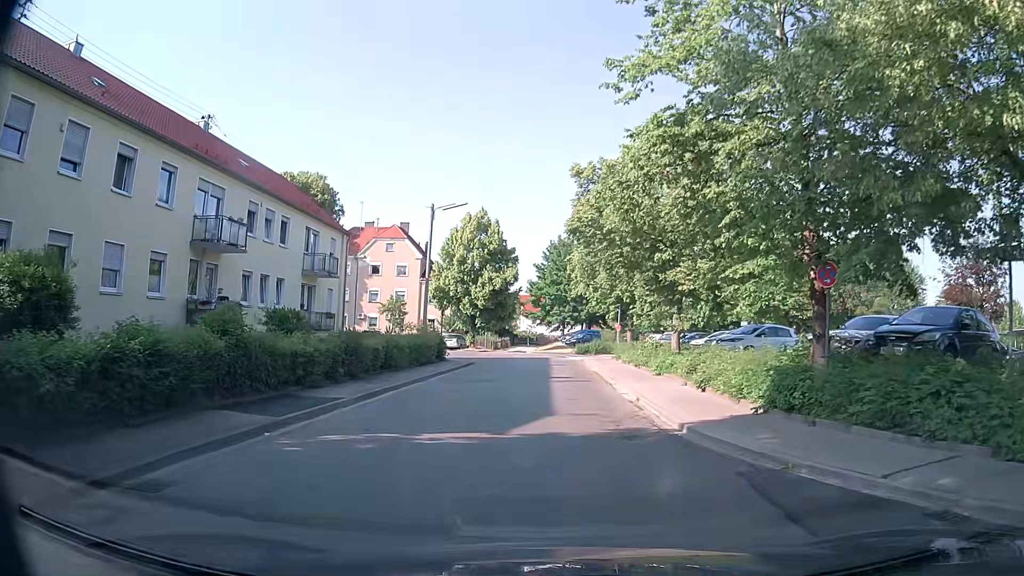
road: residential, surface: asphalt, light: Day
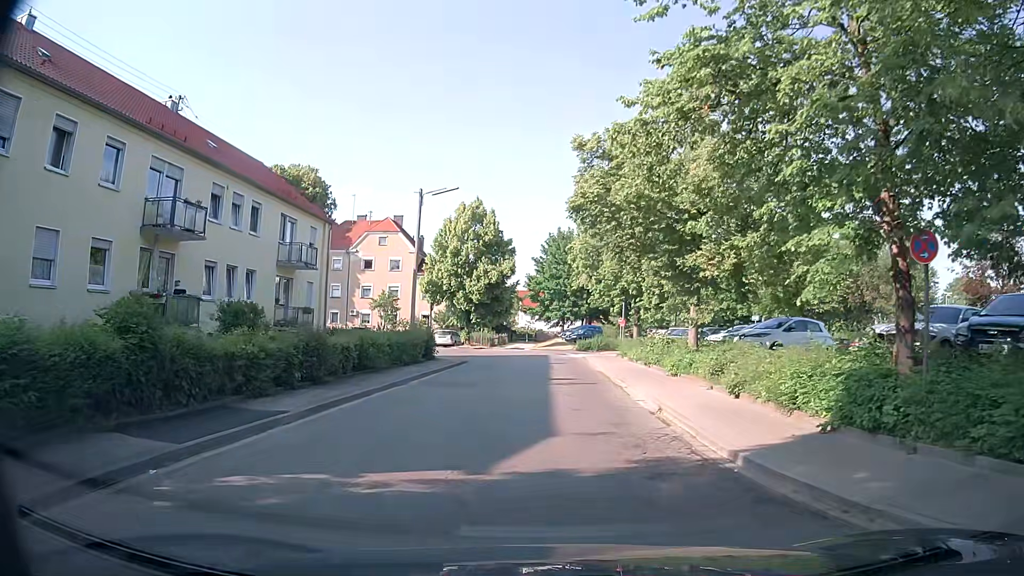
(0.0, +3.1) m; +1°
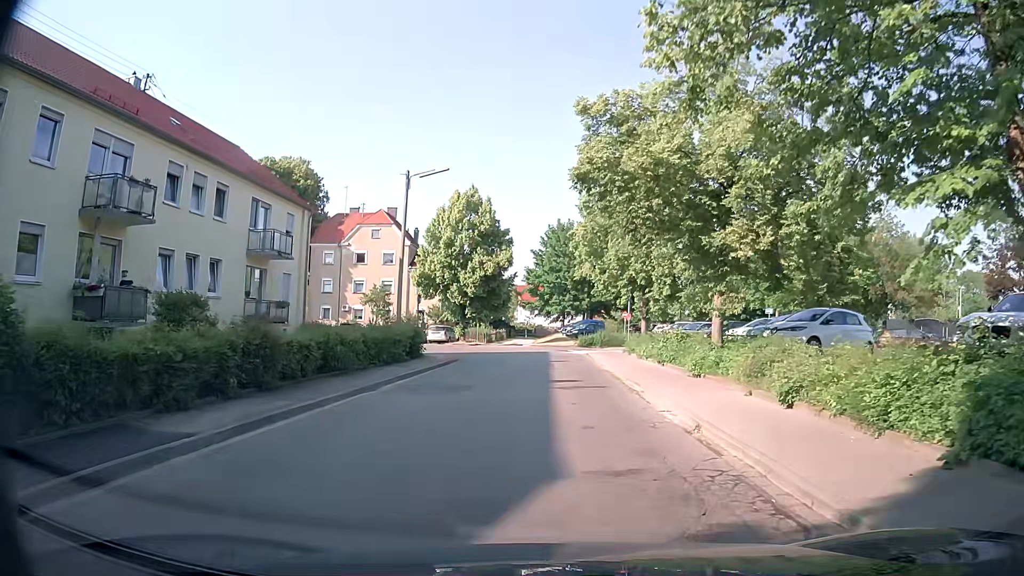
(0.0, +3.2) m; -1°
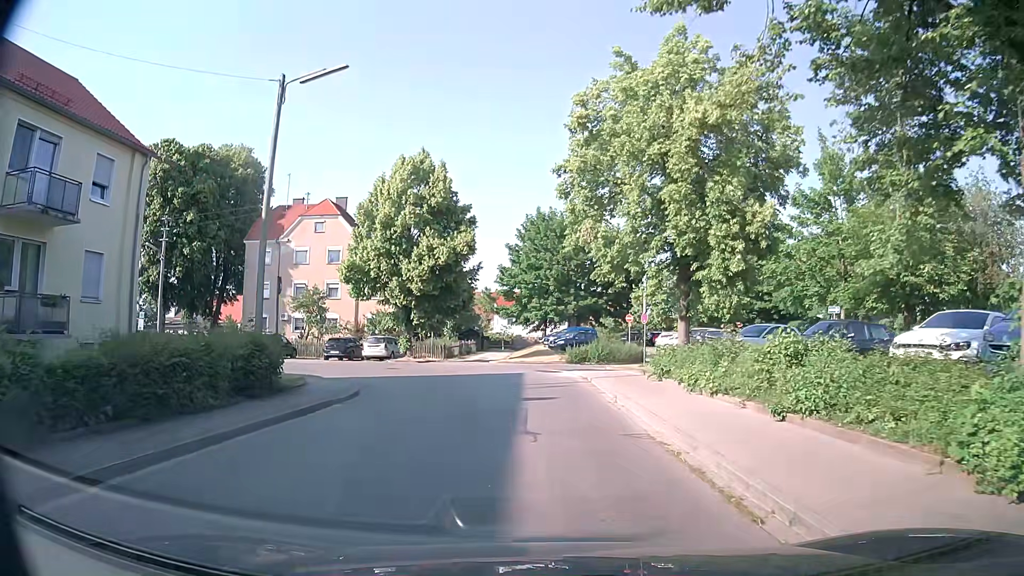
(+0.4, +13.8) m; +2°
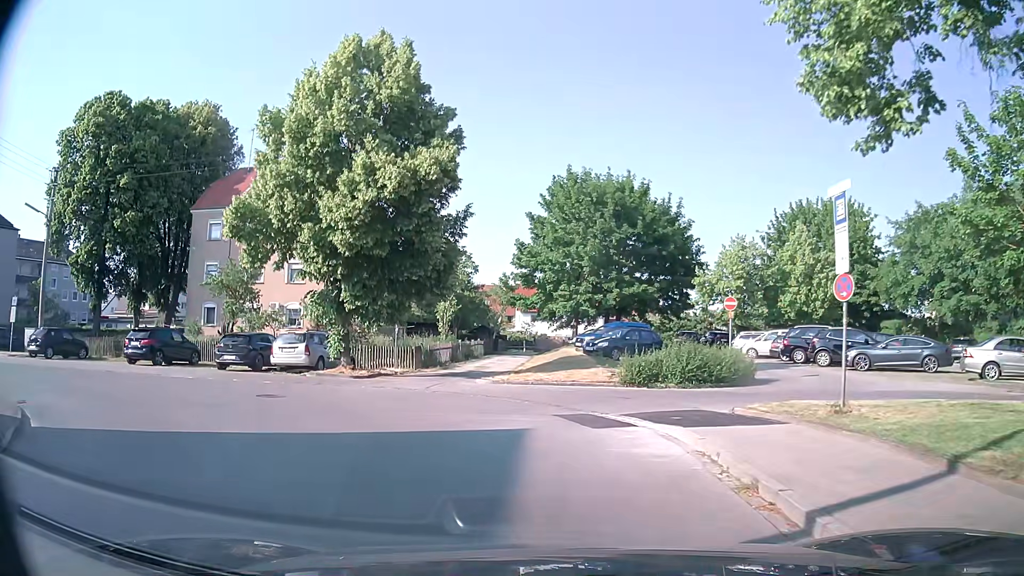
(-0.2, +16.5) m; -2°
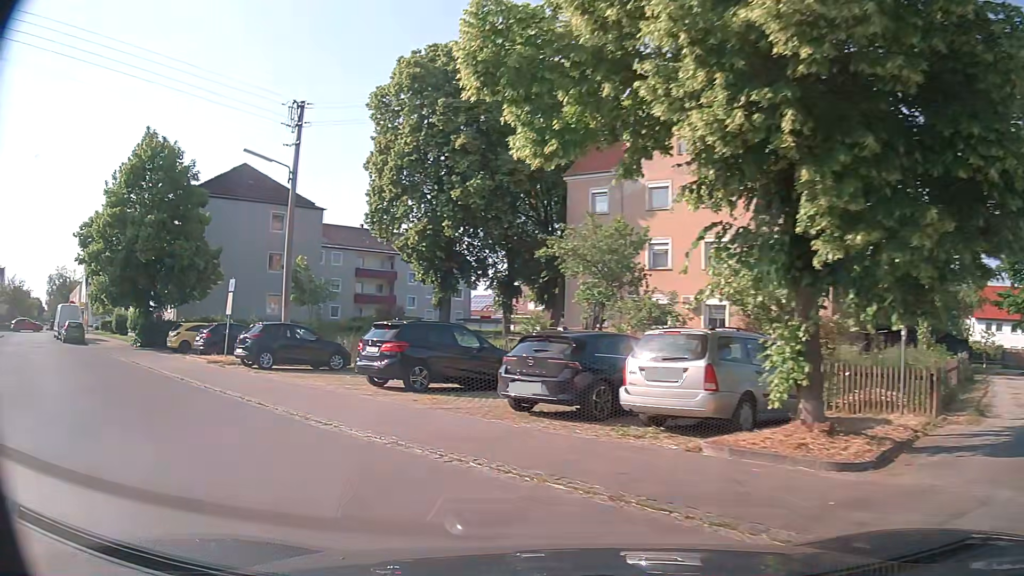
(-3.2, +13.7) m; -36°
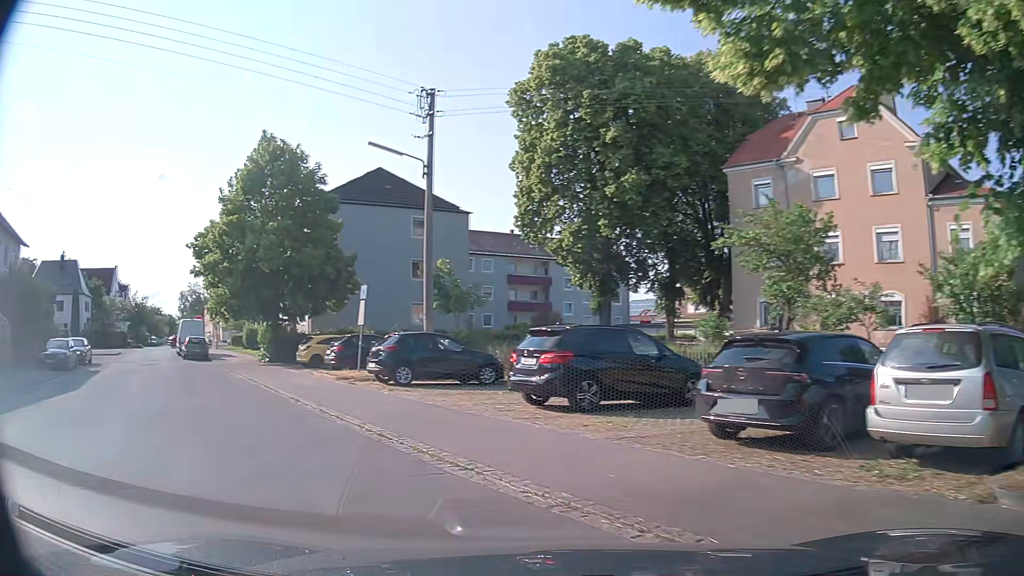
(-0.2, +2.8) m; -12°
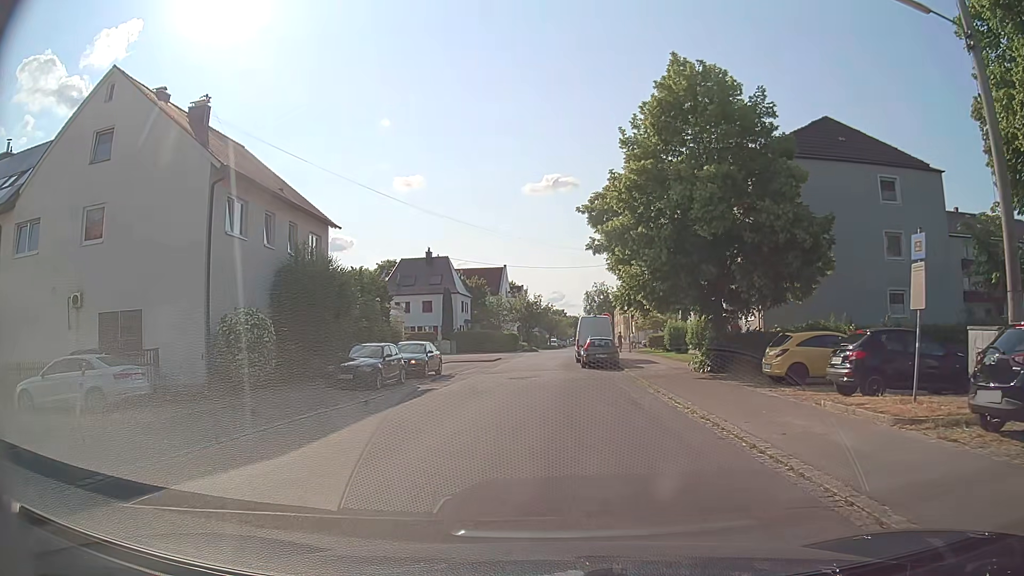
(-4.5, +10.1) m; -37°
